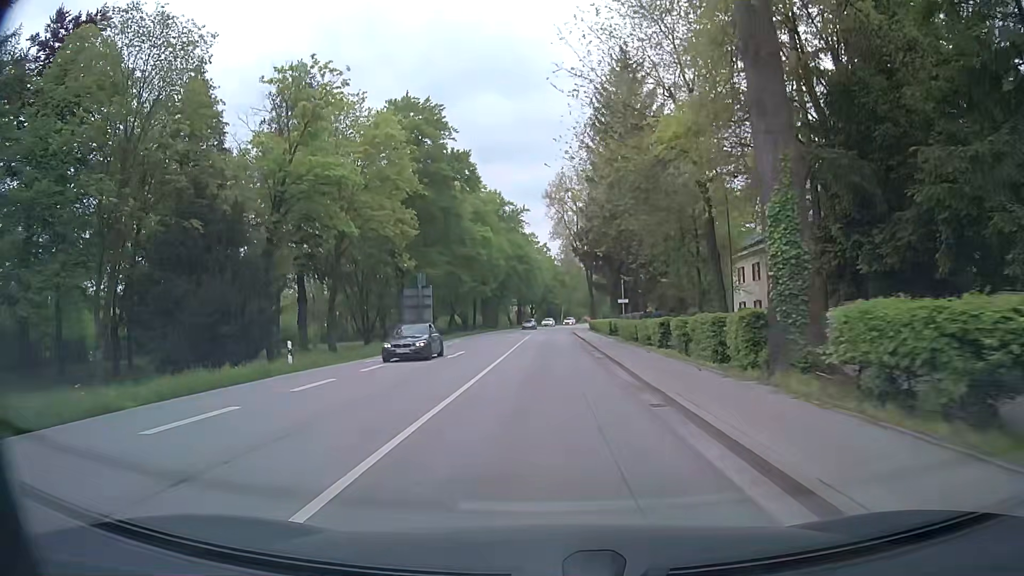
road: secondary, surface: asphalt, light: Day
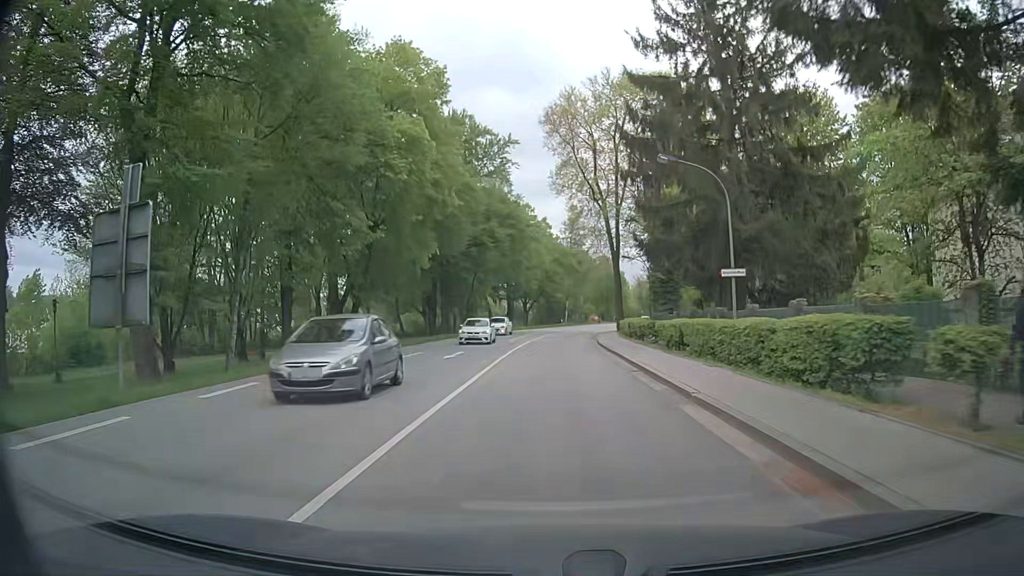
(0.0, +38.0) m; 0°
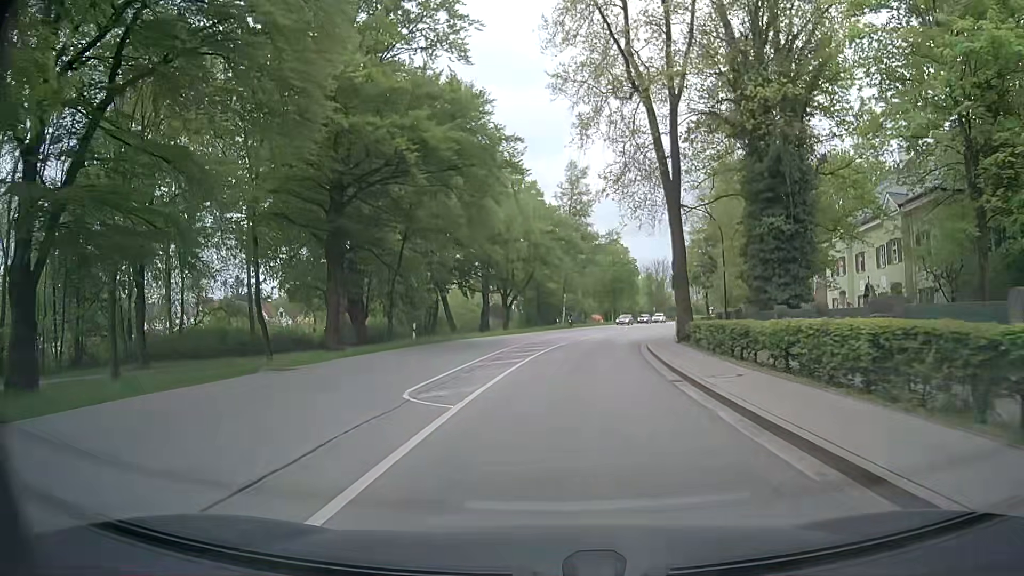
(-0.1, +30.6) m; +1°
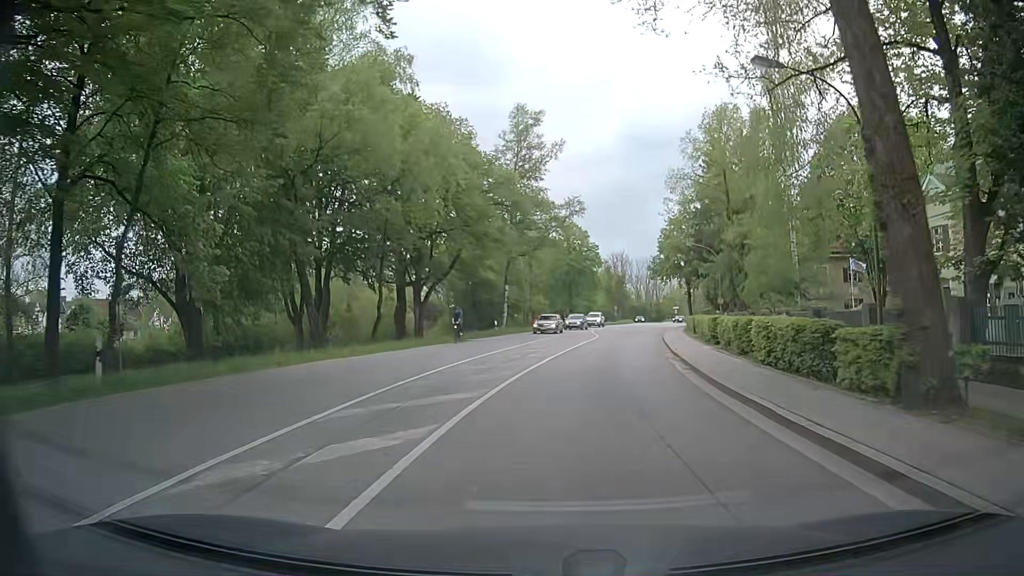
(+0.6, +21.8) m; +4°
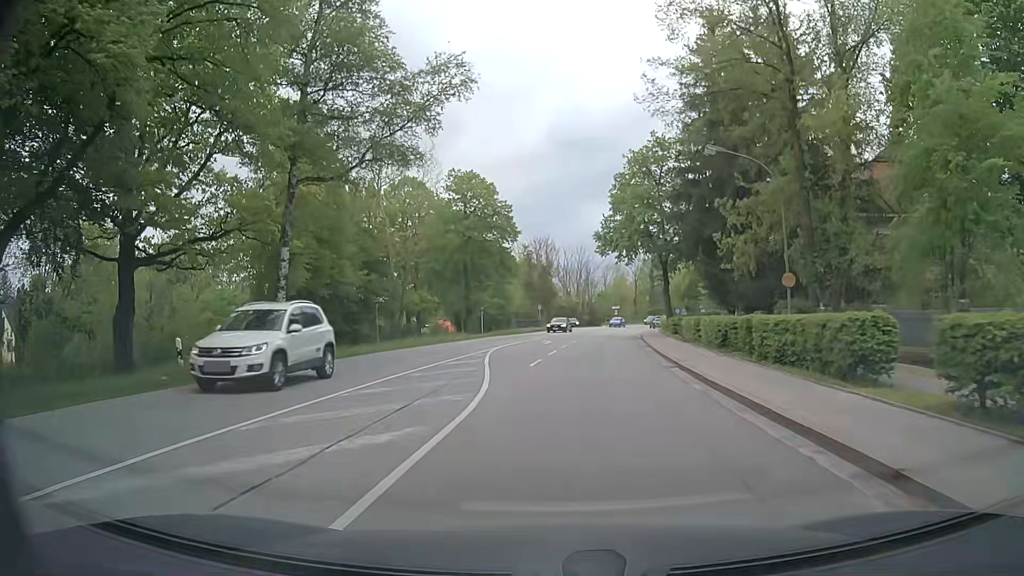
(+3.1, +32.6) m; +7°
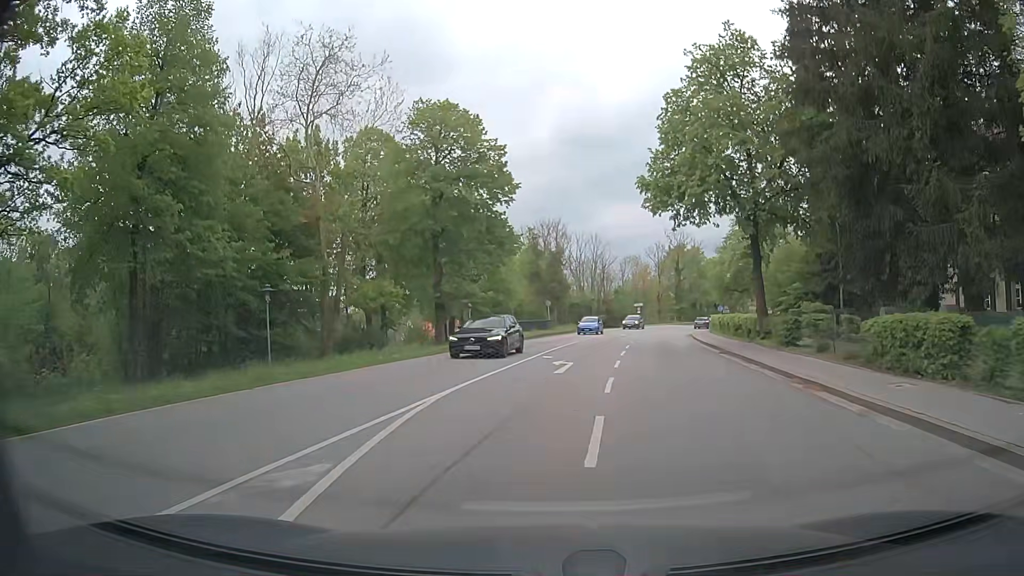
(-0.3, +18.7) m; -1°
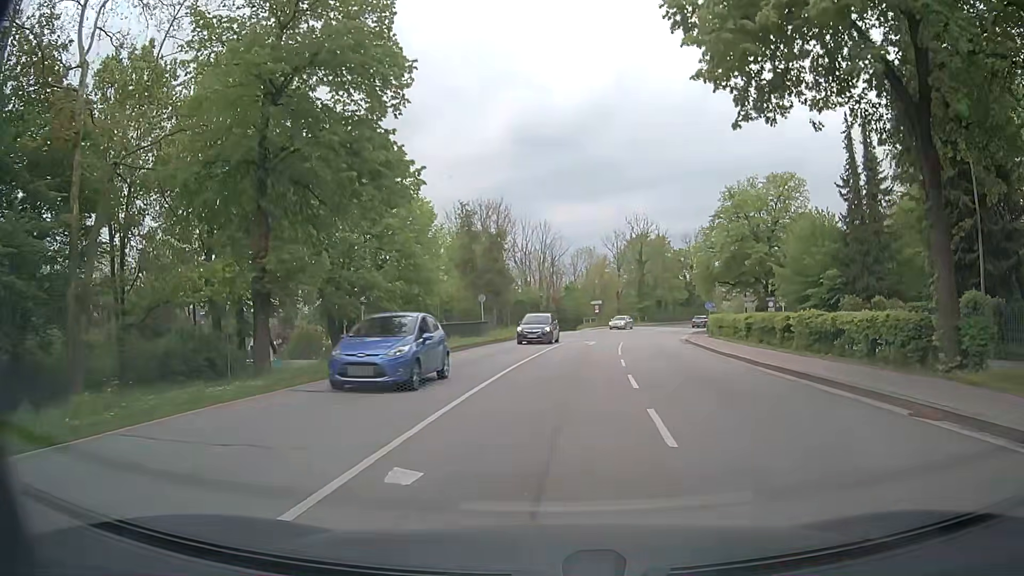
(+0.5, +17.1) m; +4°
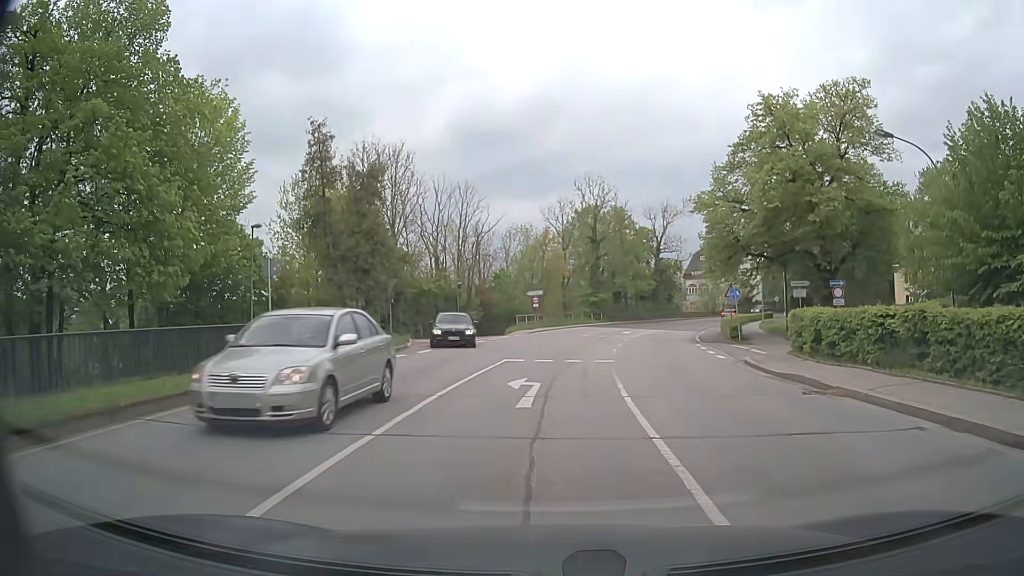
(+1.5, +25.0) m; +6°
